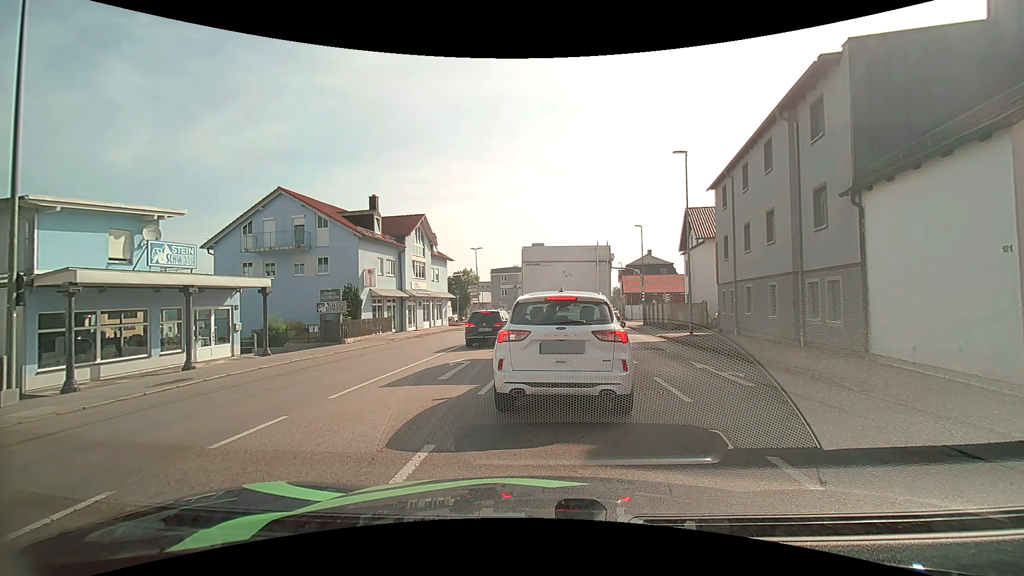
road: tertiary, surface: asphalt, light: Day
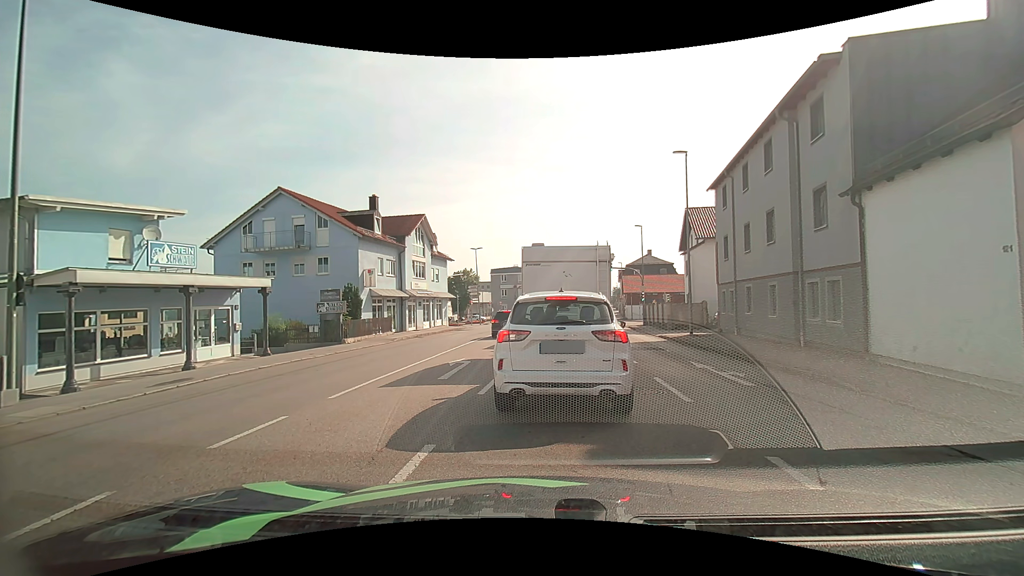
(0.0, 0.0) m; 0°
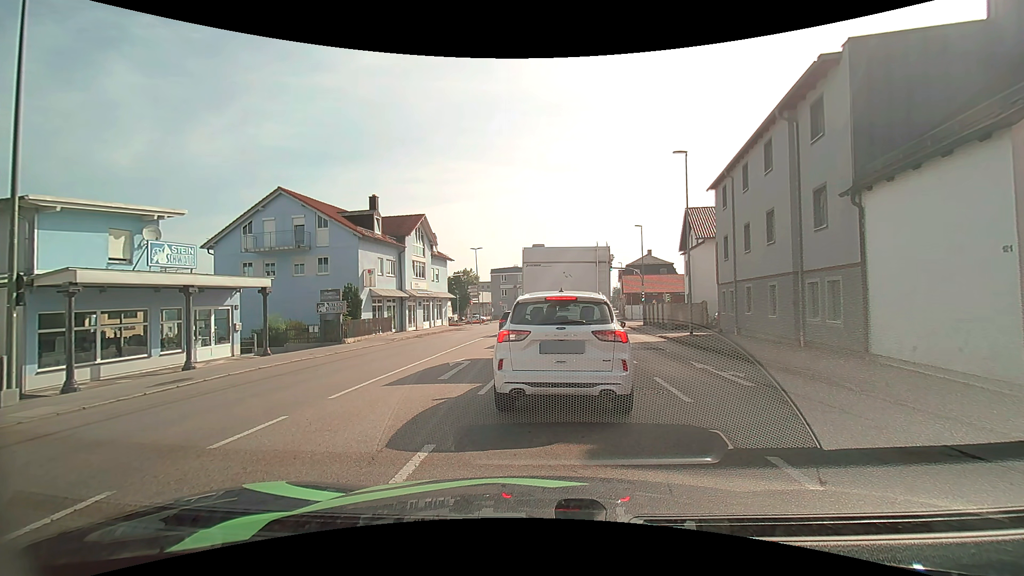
(0.0, 0.0) m; 0°
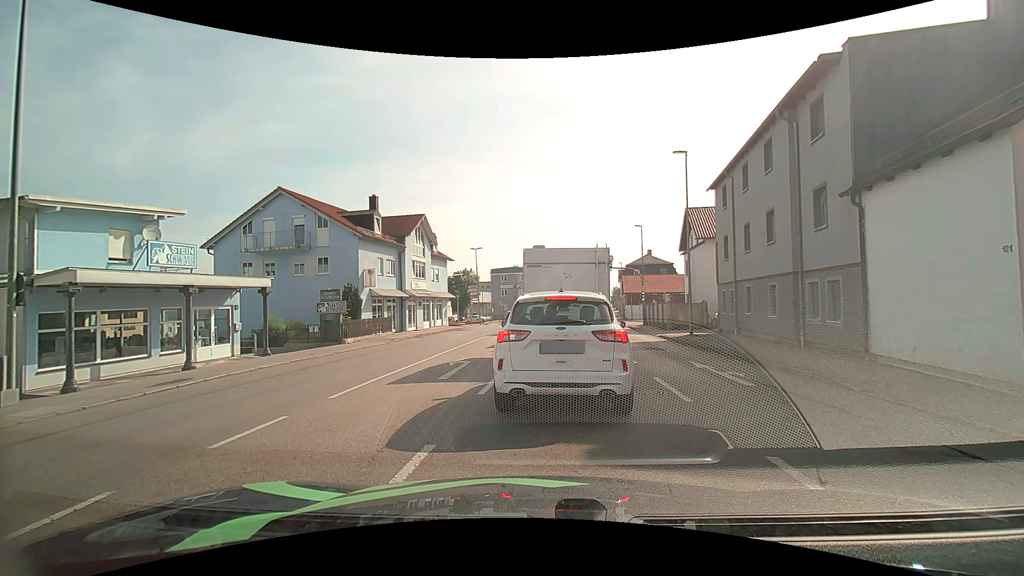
(0.0, 0.0) m; 0°
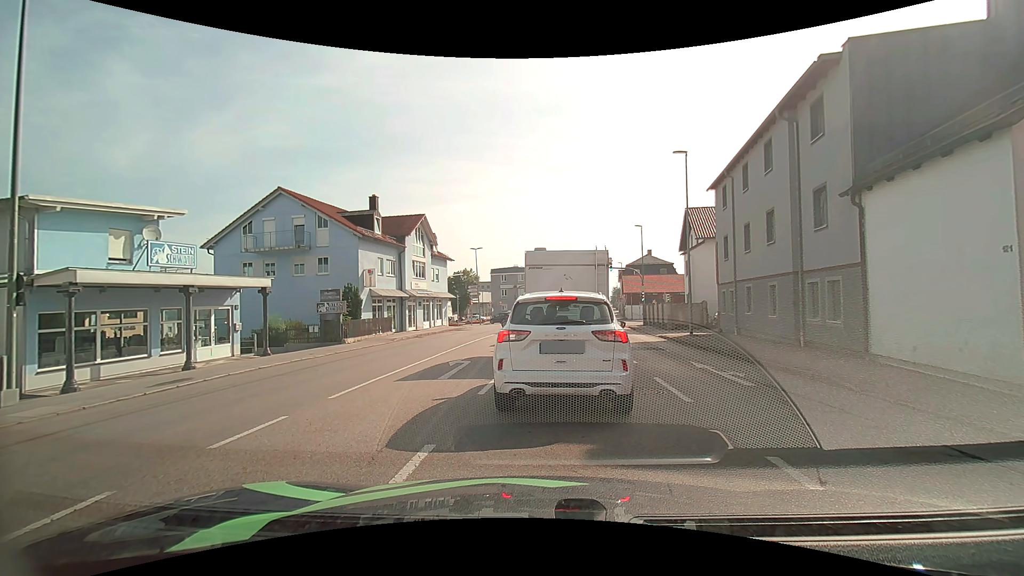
(0.0, 0.0) m; 0°
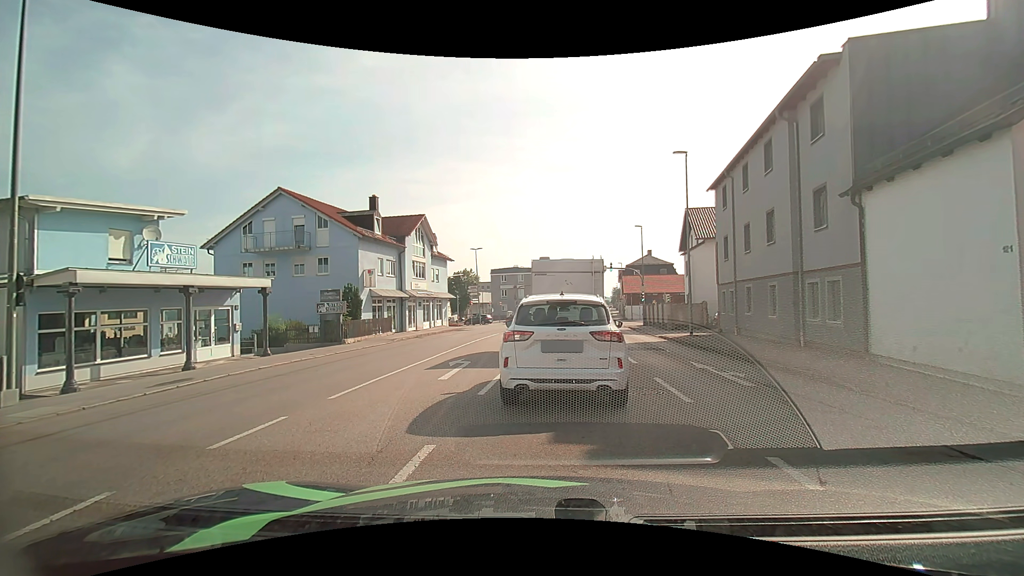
(0.0, 0.0) m; 0°
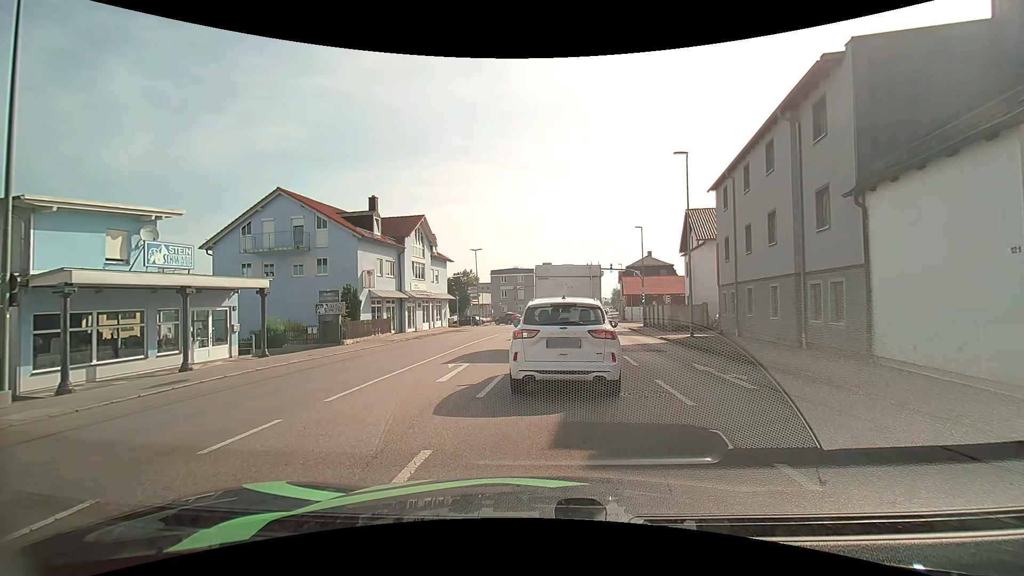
(0.0, +0.1) m; 0°
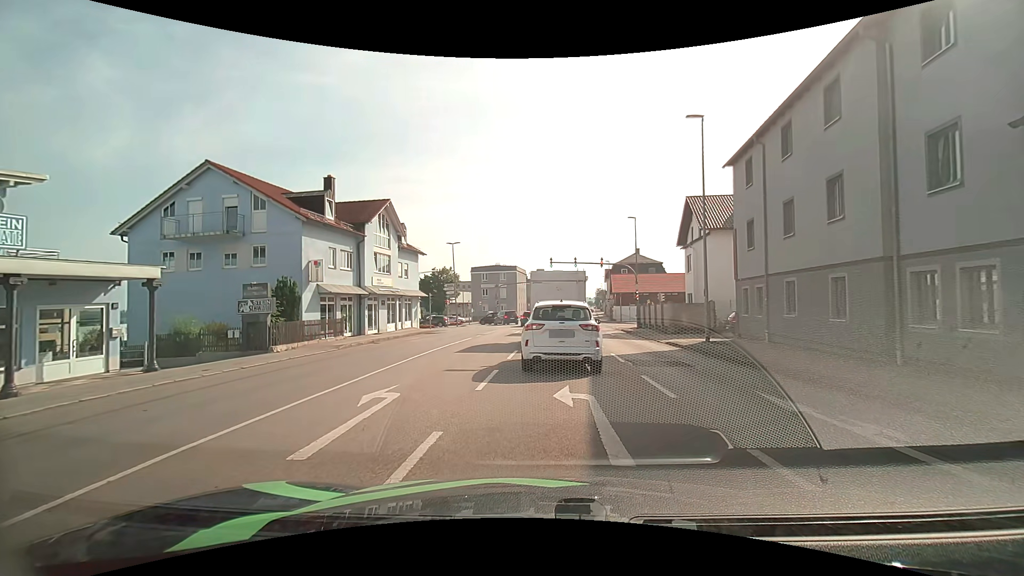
(+0.1, +5.7) m; +2°
